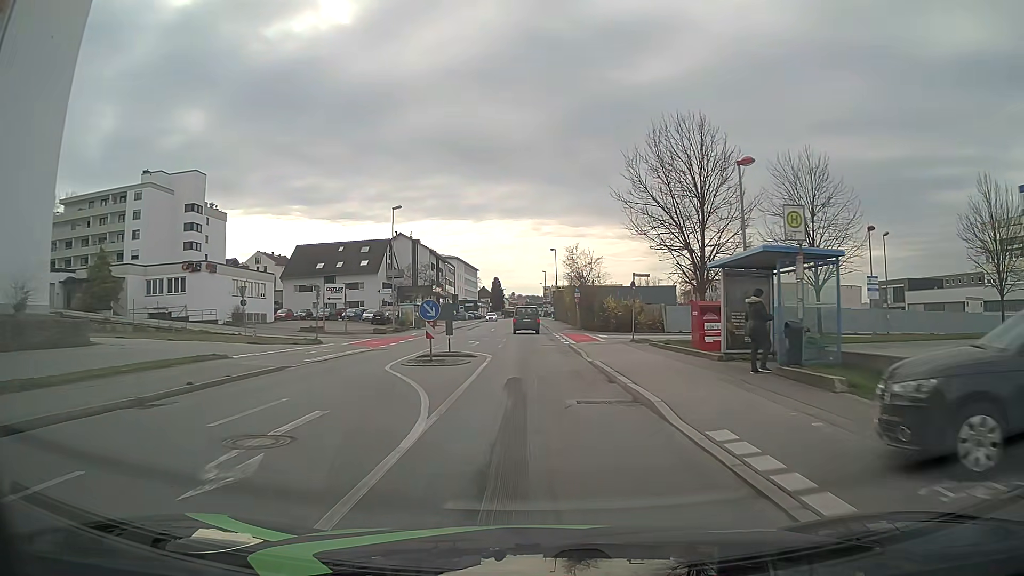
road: tertiary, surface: asphalt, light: Day
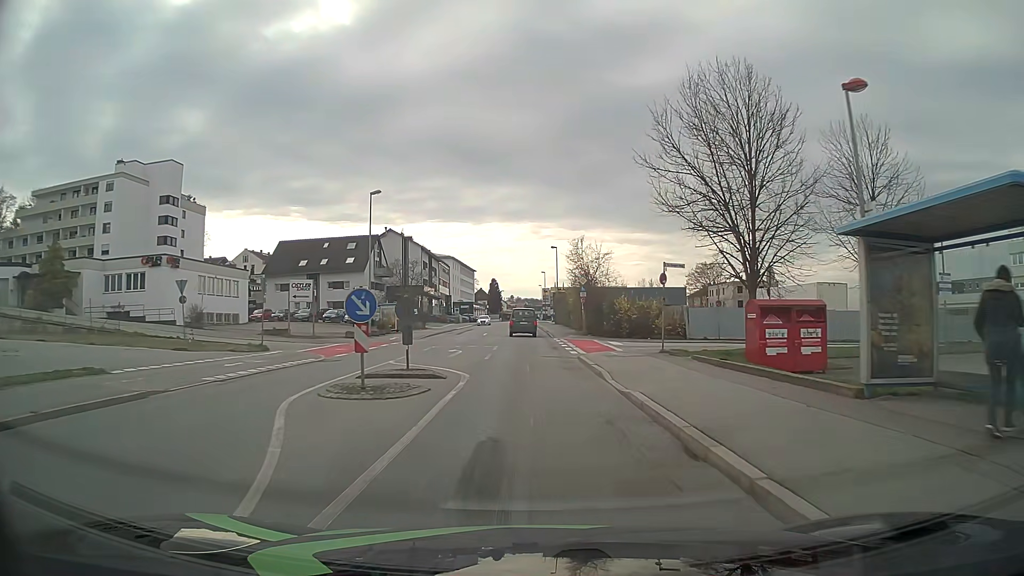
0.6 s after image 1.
(-0.1, +7.6) m; 0°
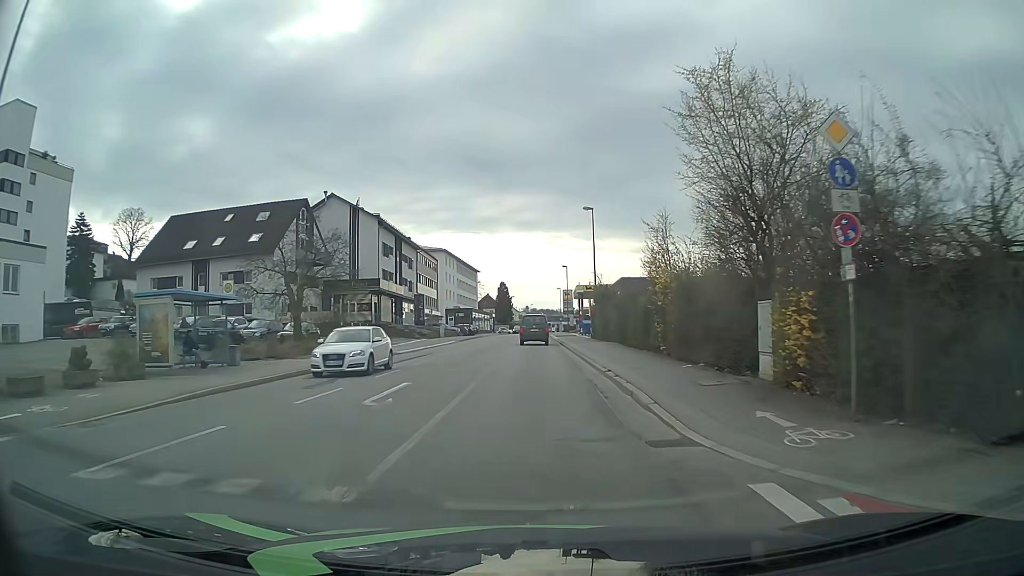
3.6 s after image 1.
(-0.7, +37.6) m; -2°
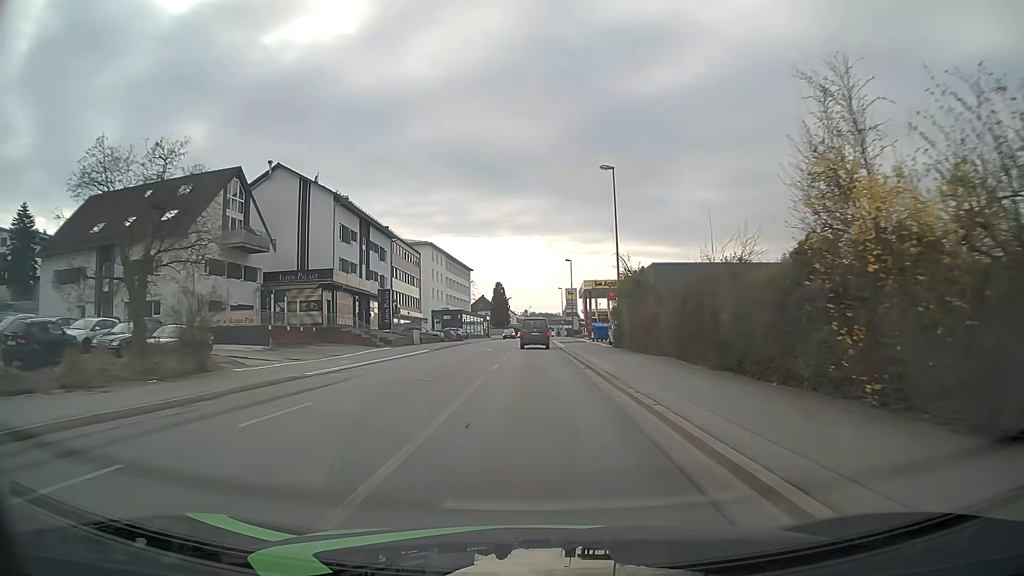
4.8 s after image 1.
(+0.1, +15.1) m; 0°
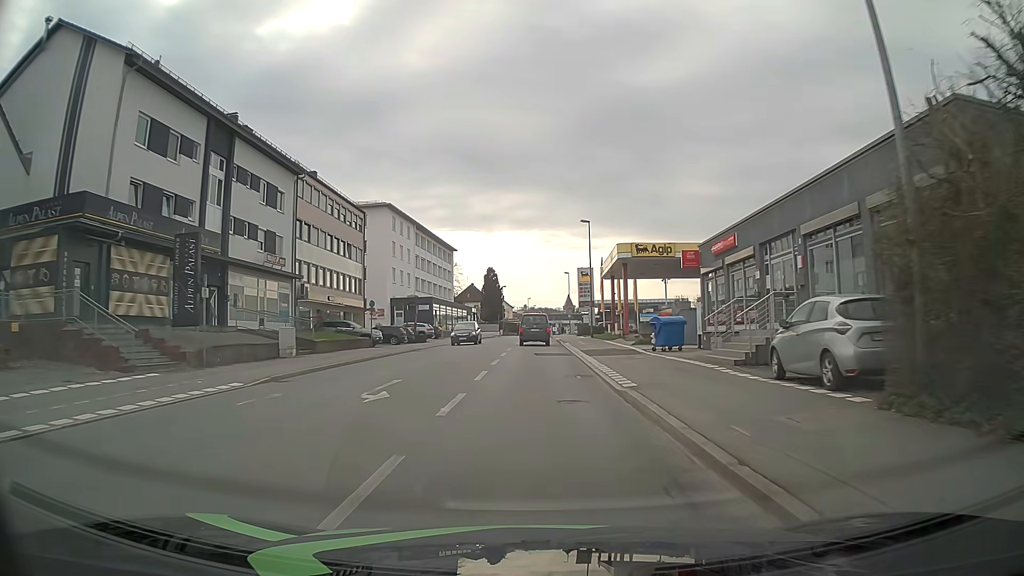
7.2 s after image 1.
(+0.1, +30.1) m; 0°
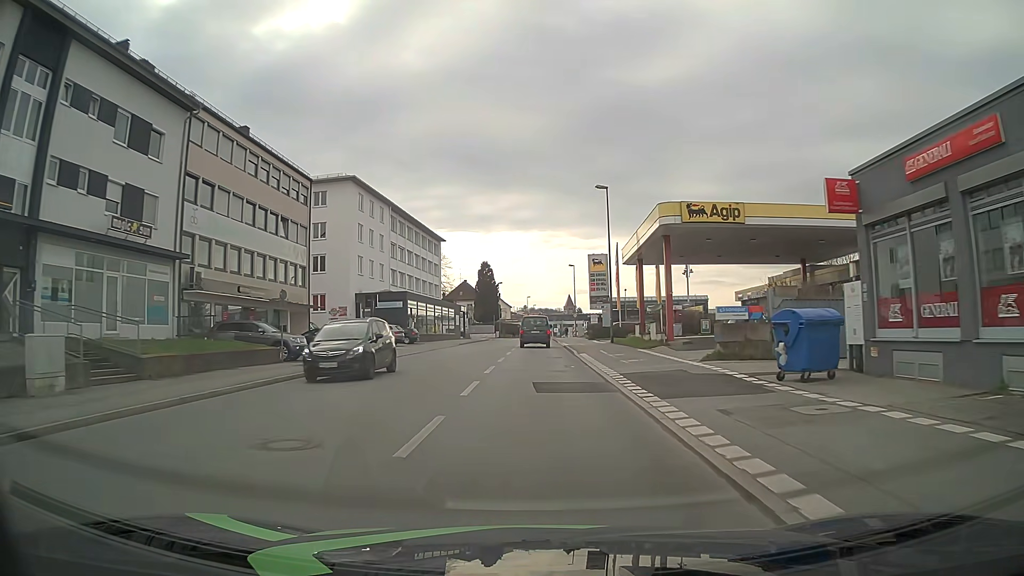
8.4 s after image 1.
(+0.1, +15.1) m; 0°
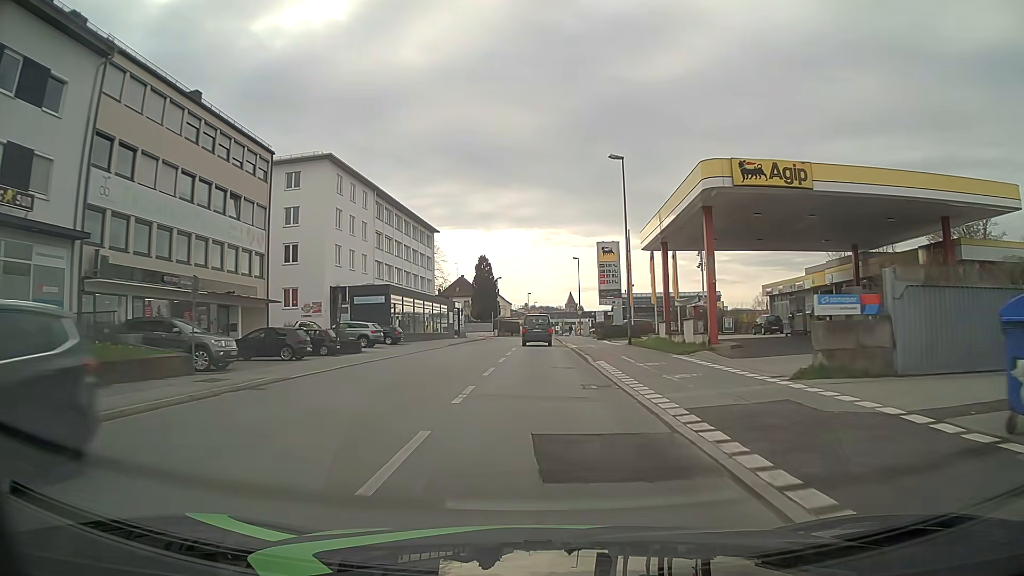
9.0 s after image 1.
(0.0, +7.6) m; 0°
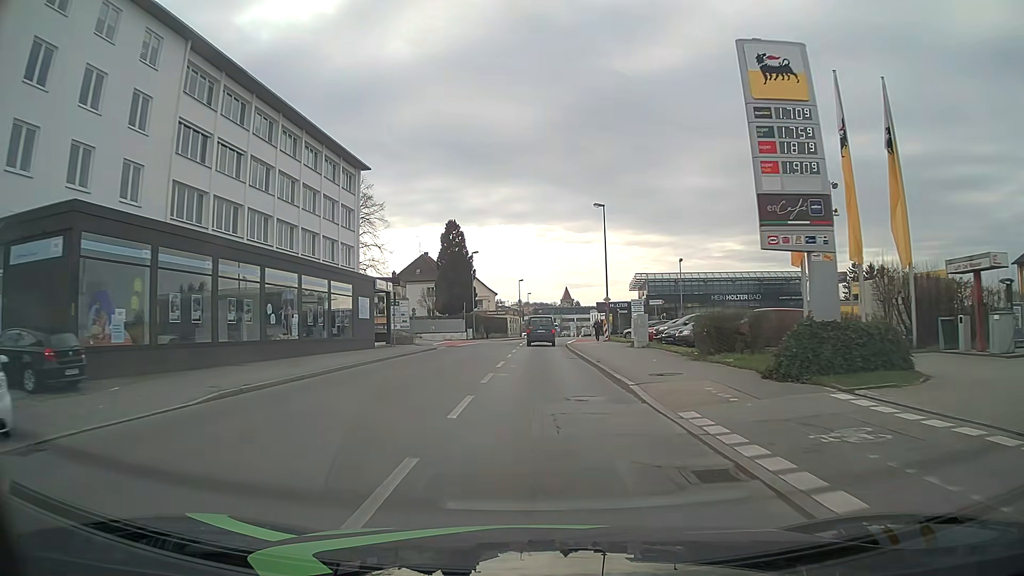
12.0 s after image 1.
(+0.3, +38.1) m; +1°
(0, +10) (0, +20) (0, +30) (0, +40) (+1, +50) (+1, +60) (+2, +70) (+2, +80) (+3, +90) (+4, +100) m
